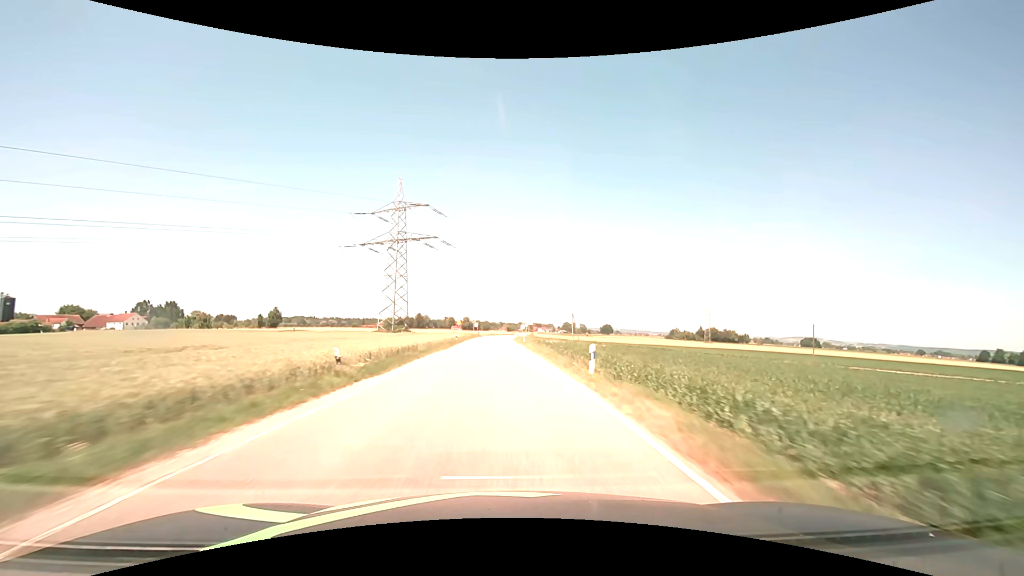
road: secondary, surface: asphalt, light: Day
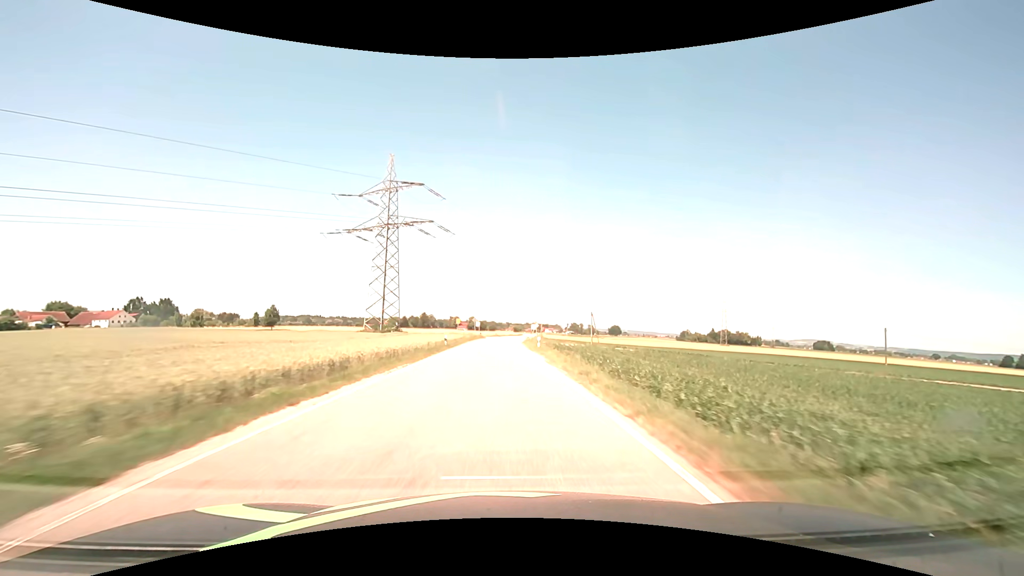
(-0.1, +14.2) m; -1°
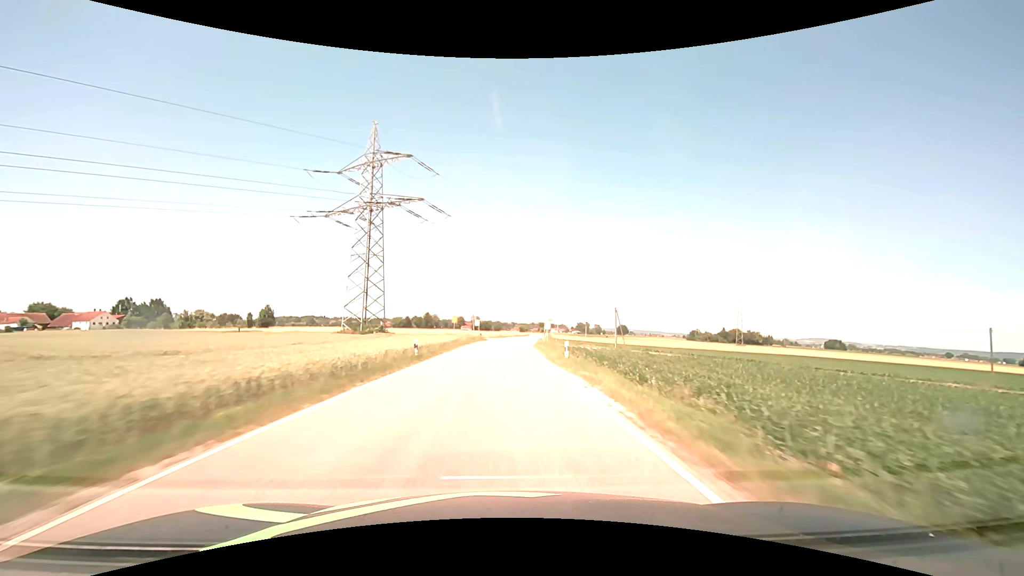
(-0.1, +14.2) m; -1°
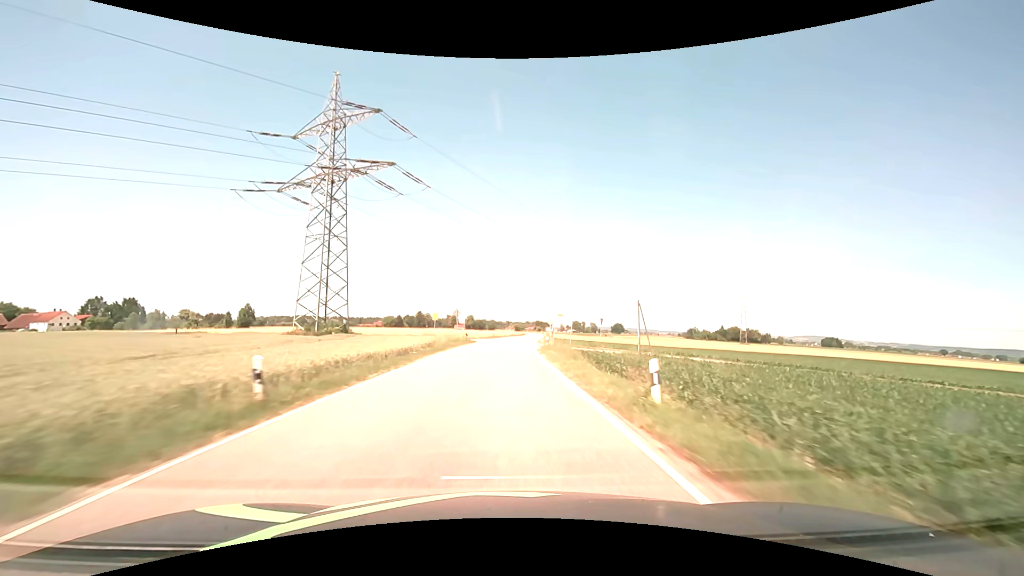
(0.0, +14.2) m; 0°
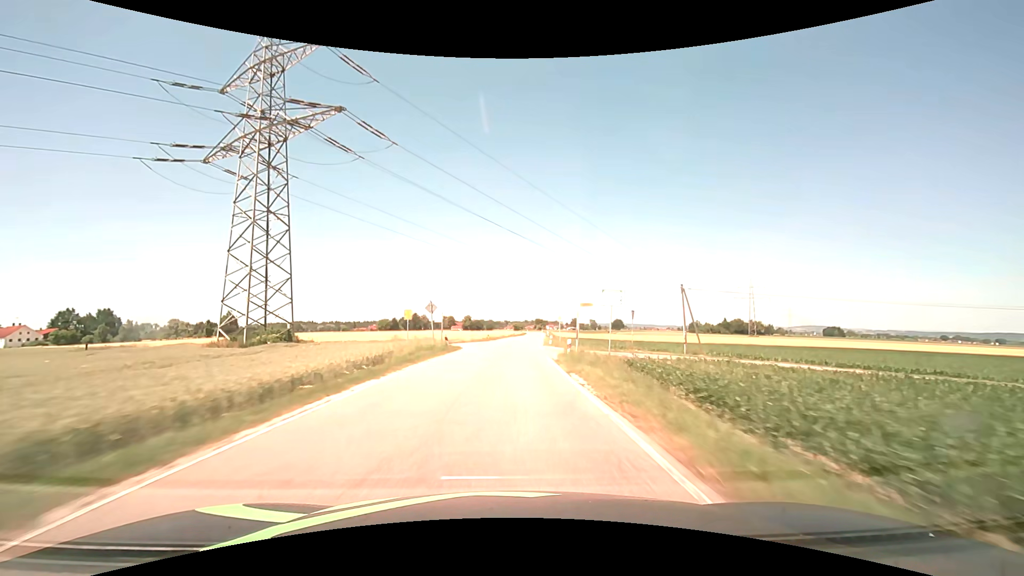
(+0.1, +14.2) m; 0°
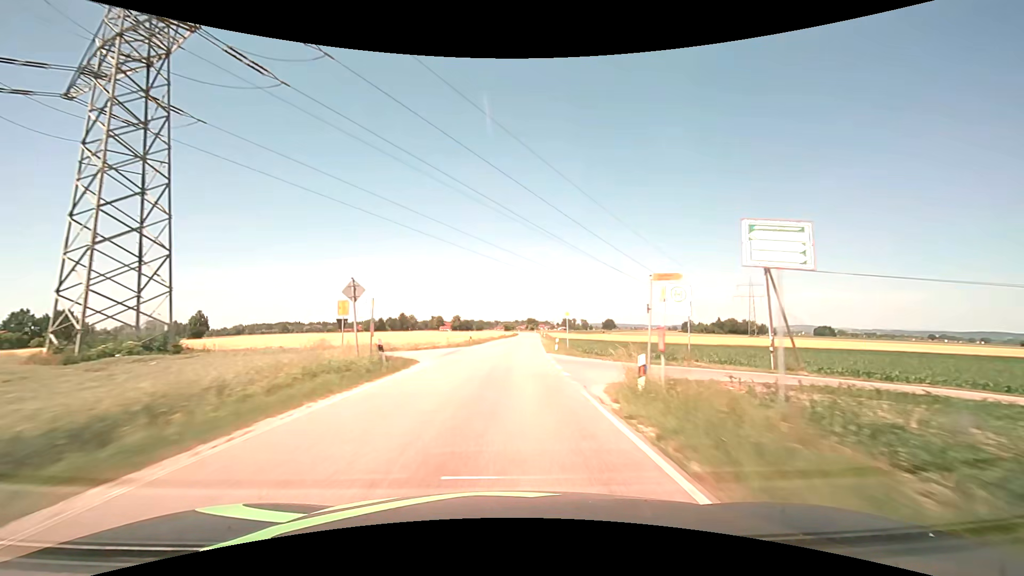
(+0.1, +14.2) m; +1°
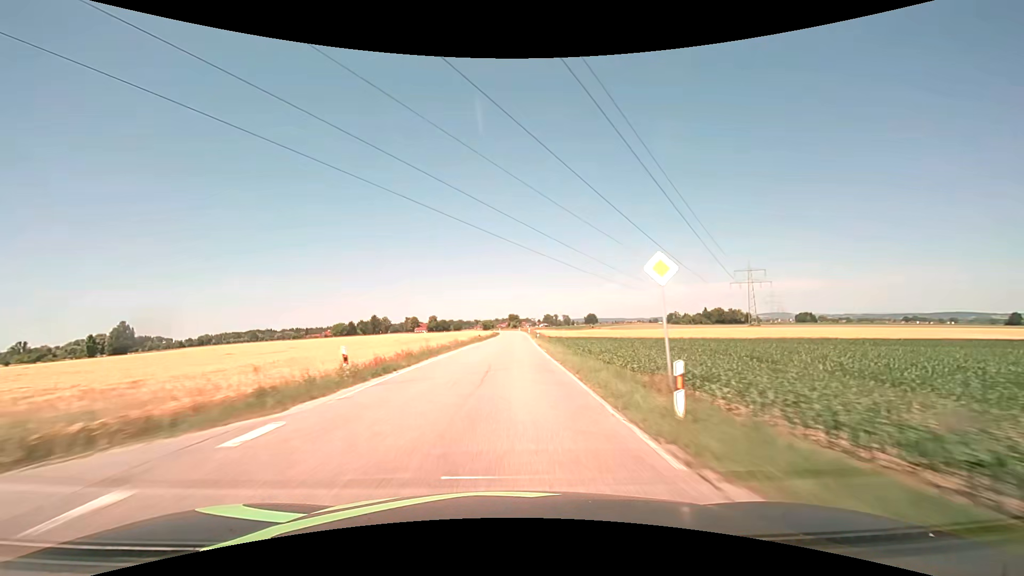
(+0.7, +28.5) m; +3°
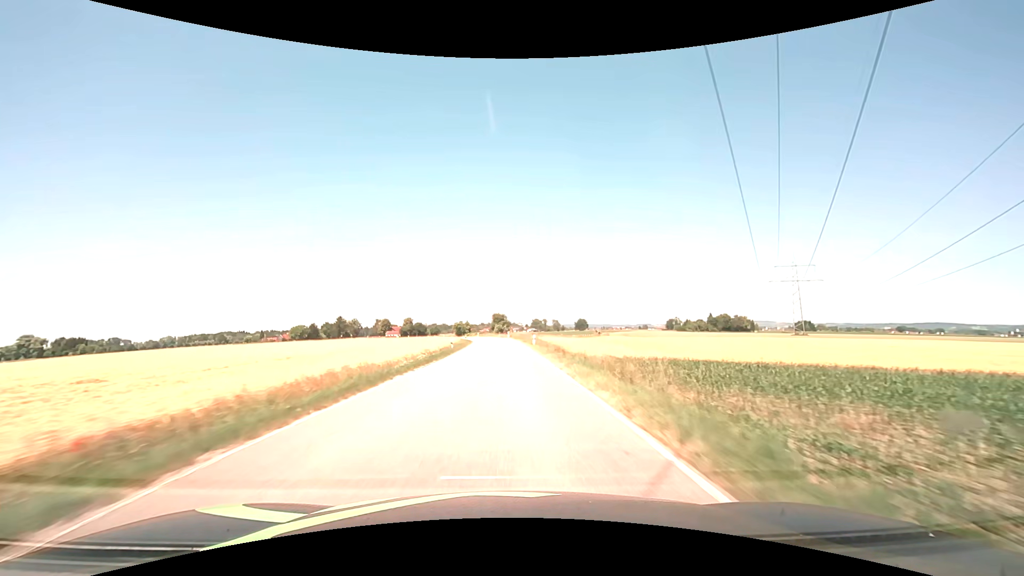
(+0.8, +56.9) m; +1°
(0, +10) (0, +20) (0, +30) (0, +40) (0, +50) (0, +60) (-1, +70) (-2, +80) (-3, +90) (-5, +100) m
